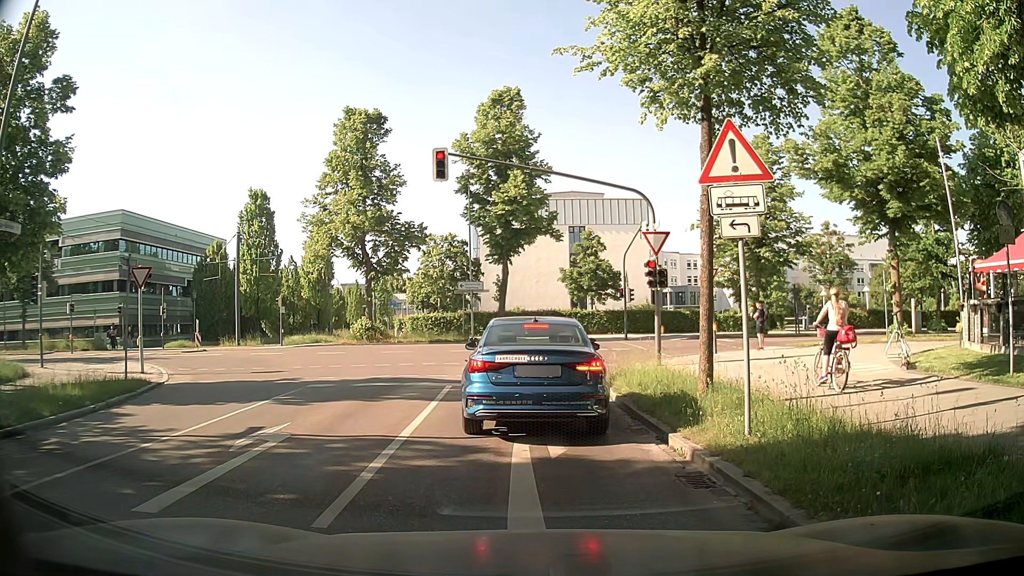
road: residential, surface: asphalt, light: Day
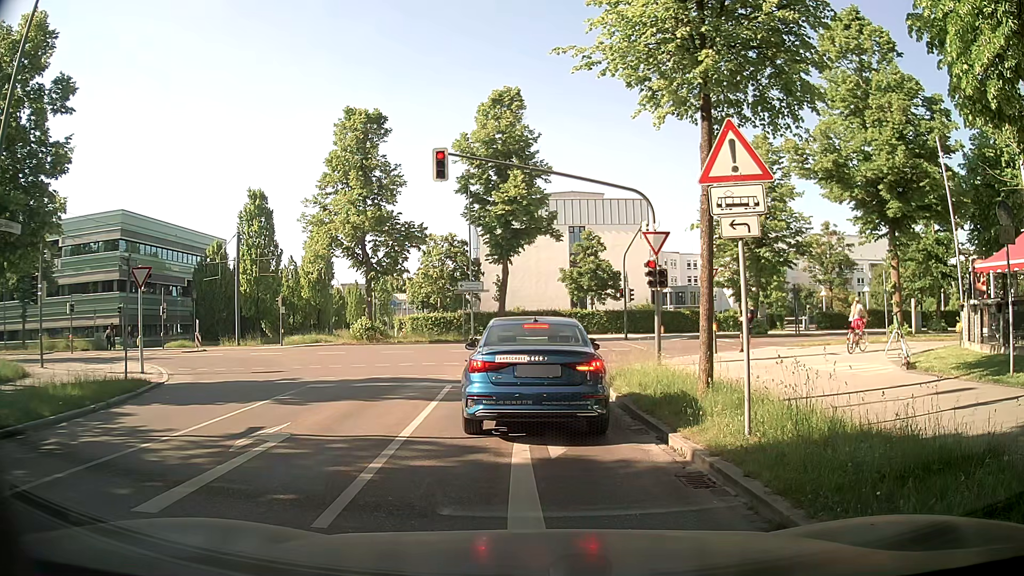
(0.0, 0.0) m; 0°
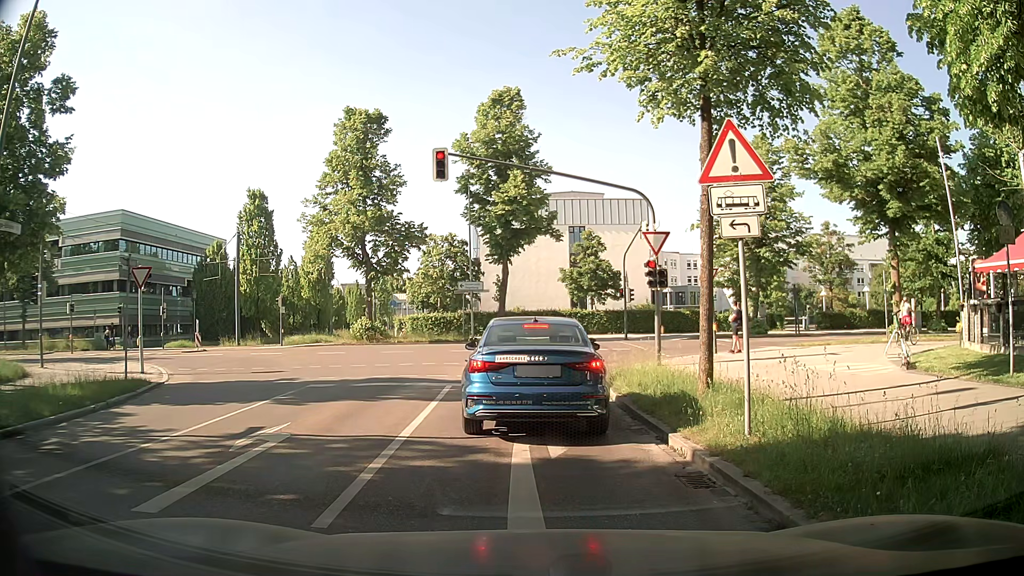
(0.0, 0.0) m; 0°
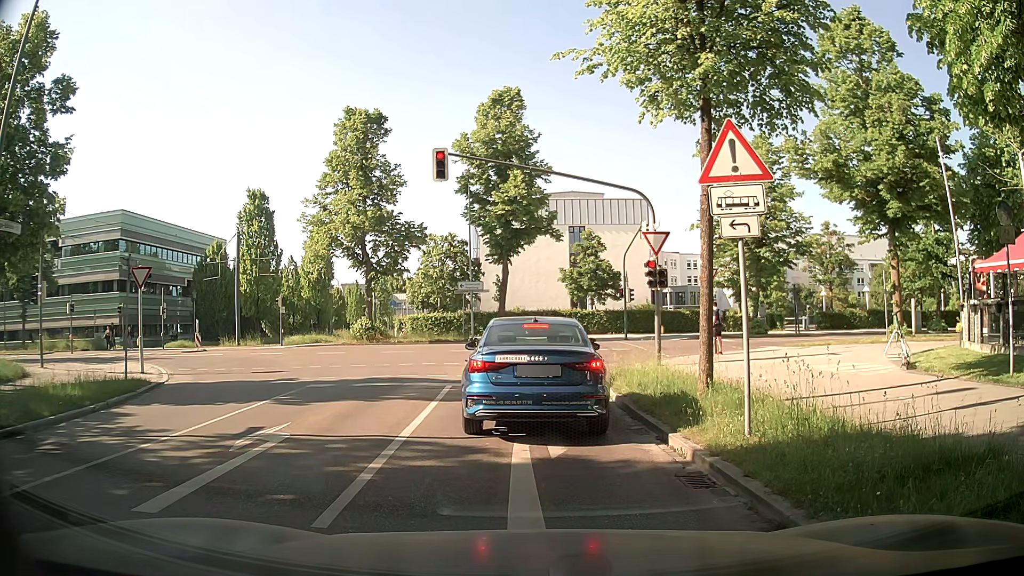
(0.0, 0.0) m; 0°
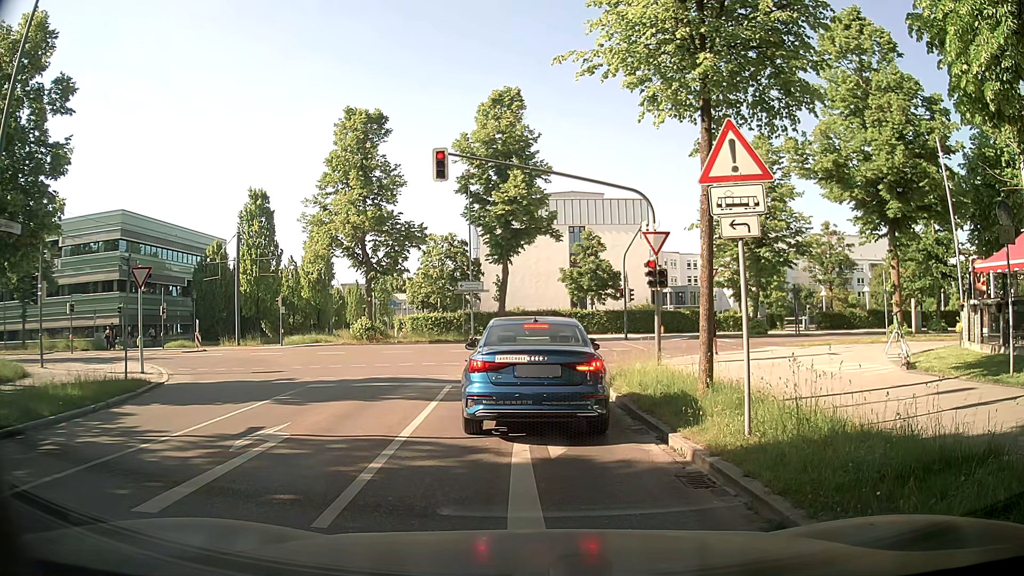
(0.0, 0.0) m; 0°
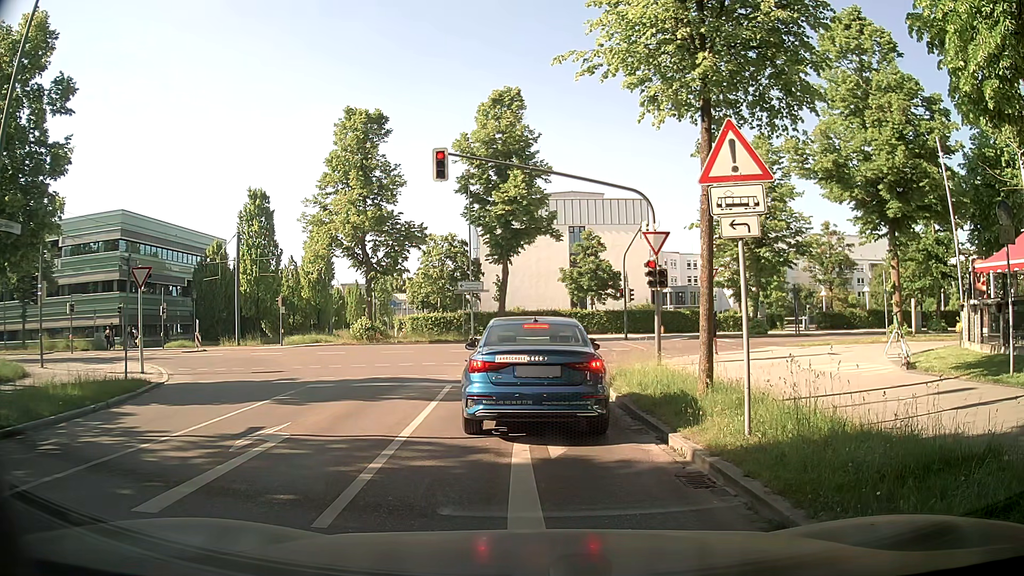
(0.0, 0.0) m; 0°
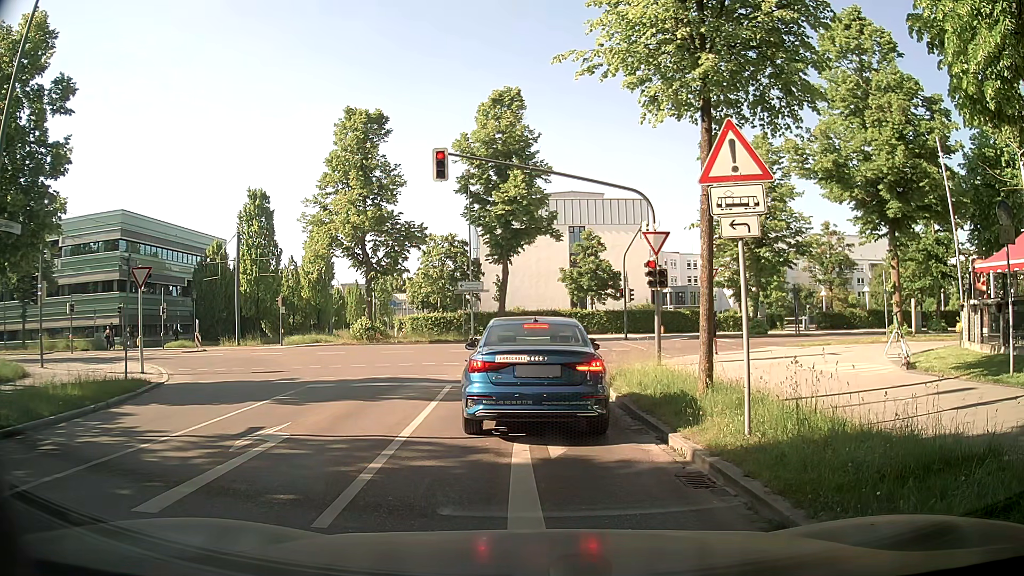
(0.0, 0.0) m; 0°
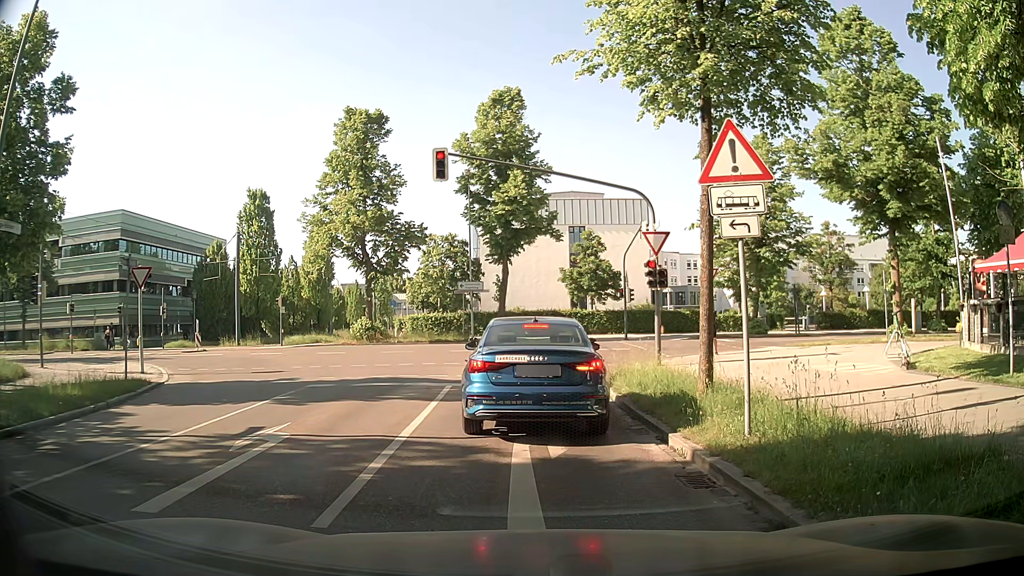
(0.0, 0.0) m; 0°
